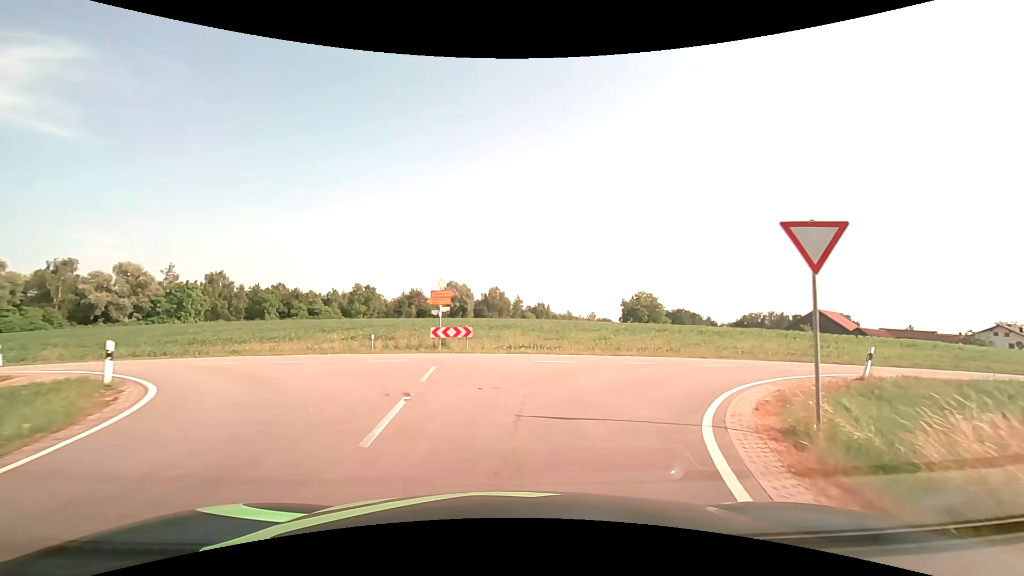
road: tertiary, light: Day
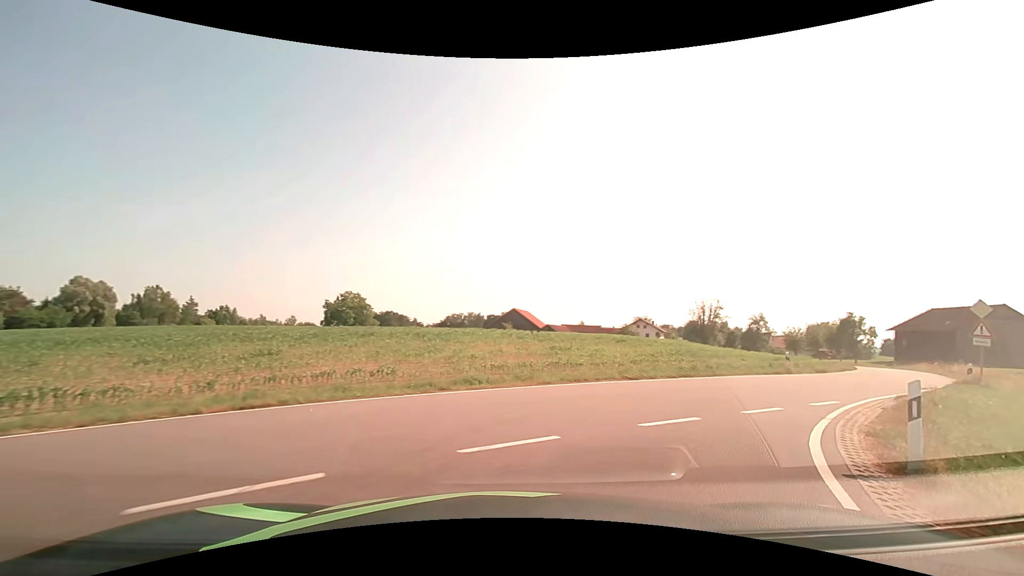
(+3.2, +12.9) m; +32°
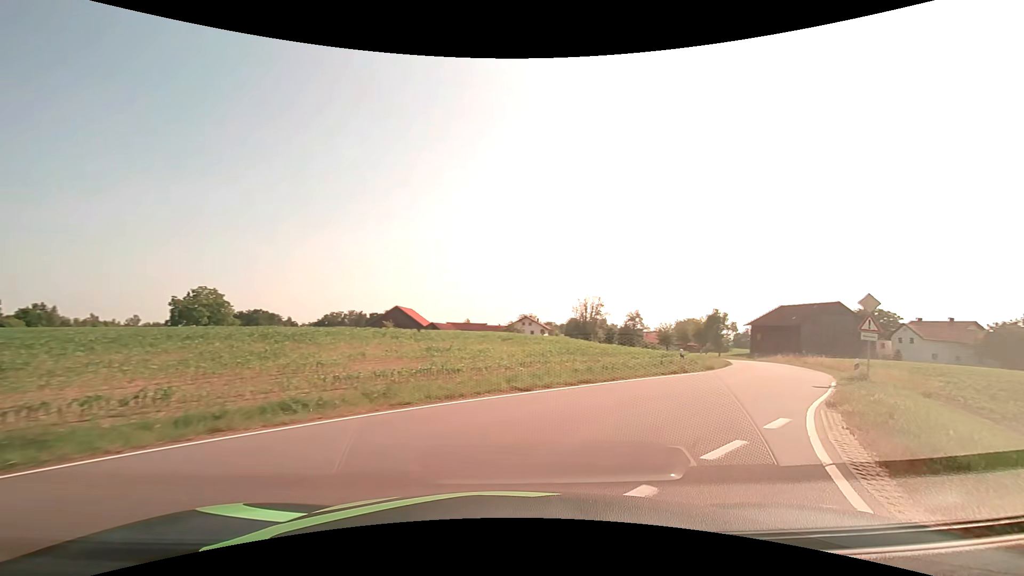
(+0.5, +4.2) m; +13°
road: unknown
(+3, +10) (+8, +18) (+14, +26) (+19, +35) (+24, +43) (+27, +53) (+30, +62) (+33, +72) (+34, +82) (+35, +92) m
